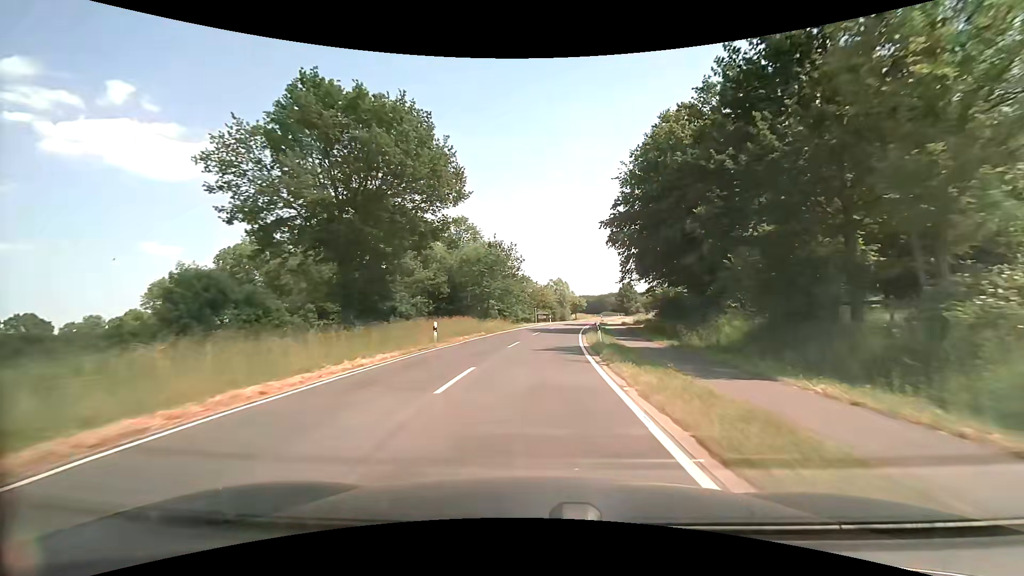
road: tertiary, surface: asphalt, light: Day
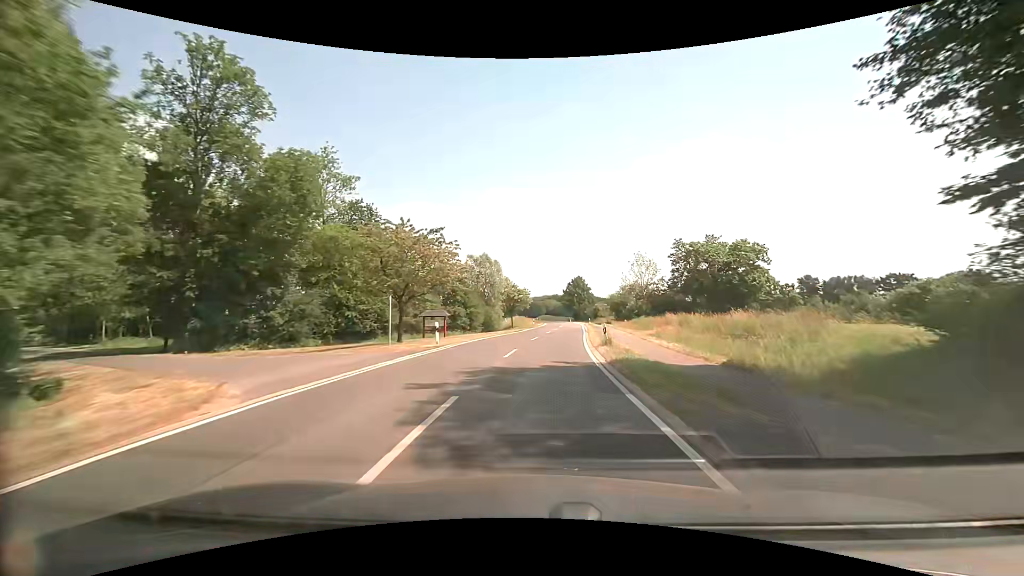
(+3.7, +52.3) m; +8°
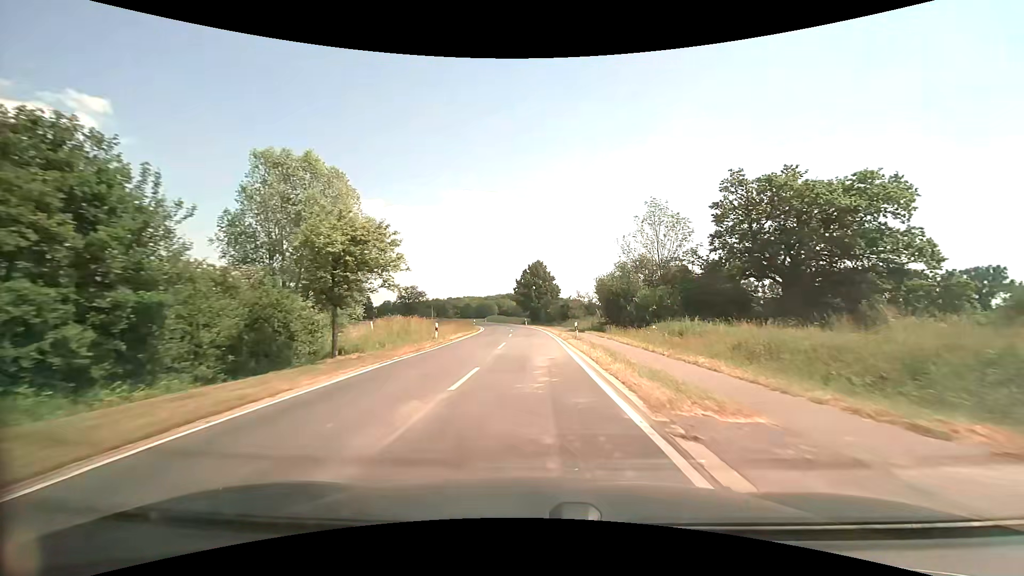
(+2.5, +42.8) m; +5°
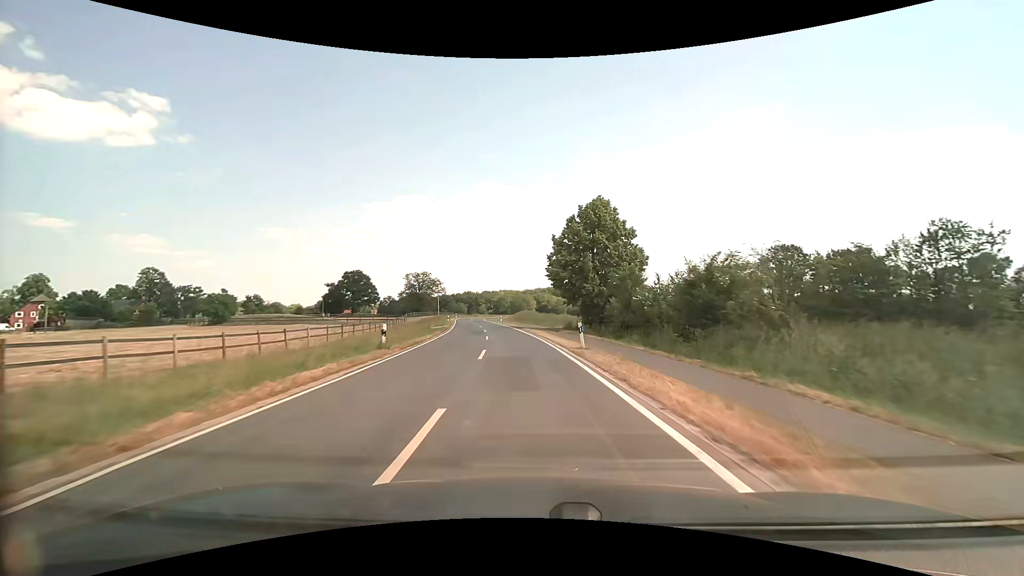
(-1.2, +54.2) m; -4°
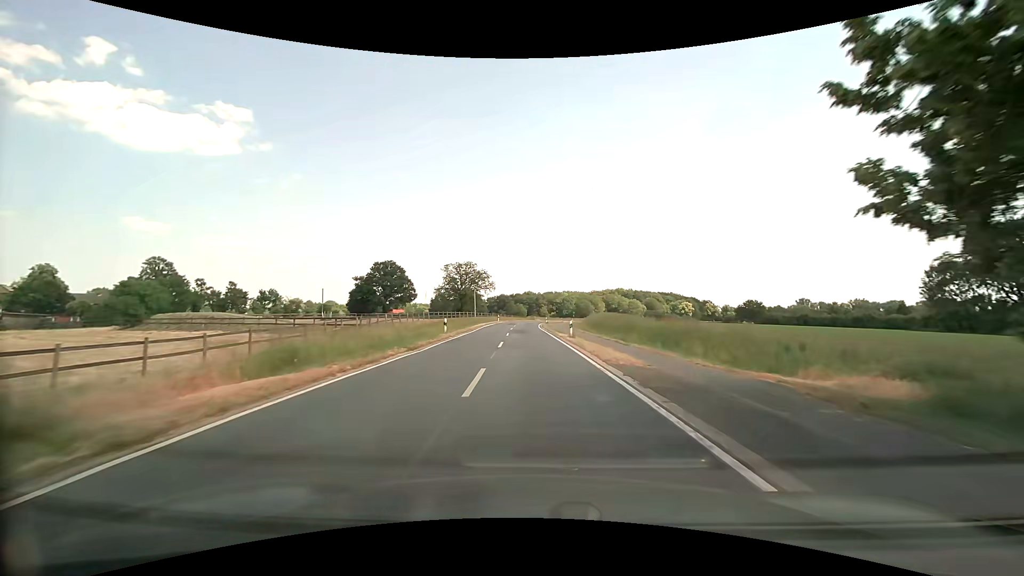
(-3.2, +42.9) m; -7°
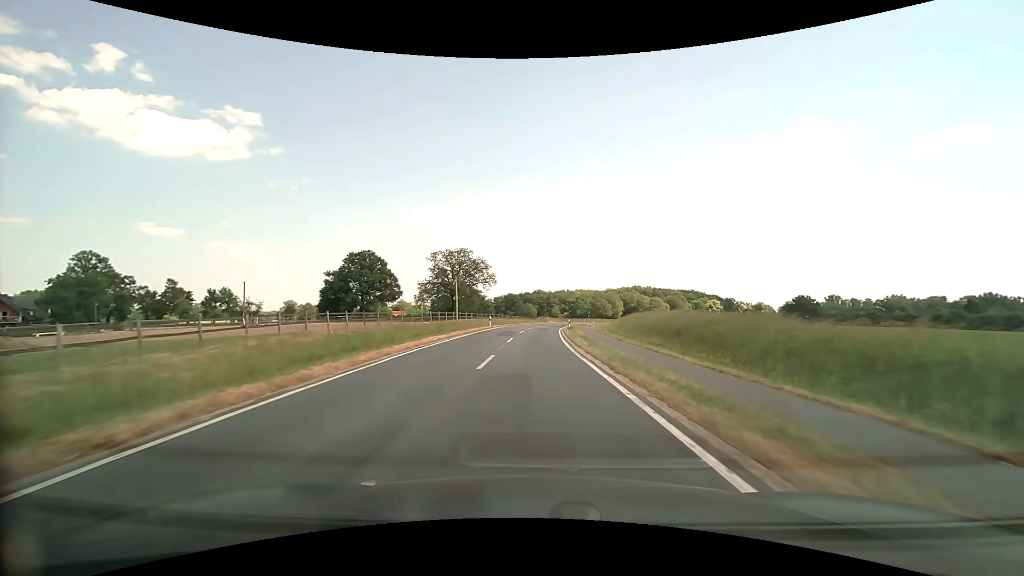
(-0.5, +32.3) m; -1°
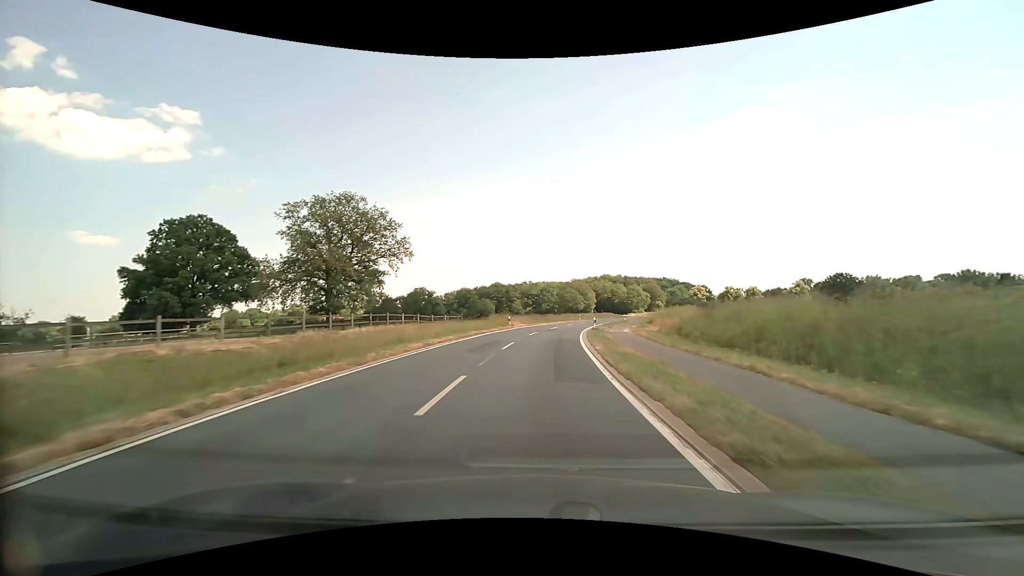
(+1.2, +53.4) m; +4°
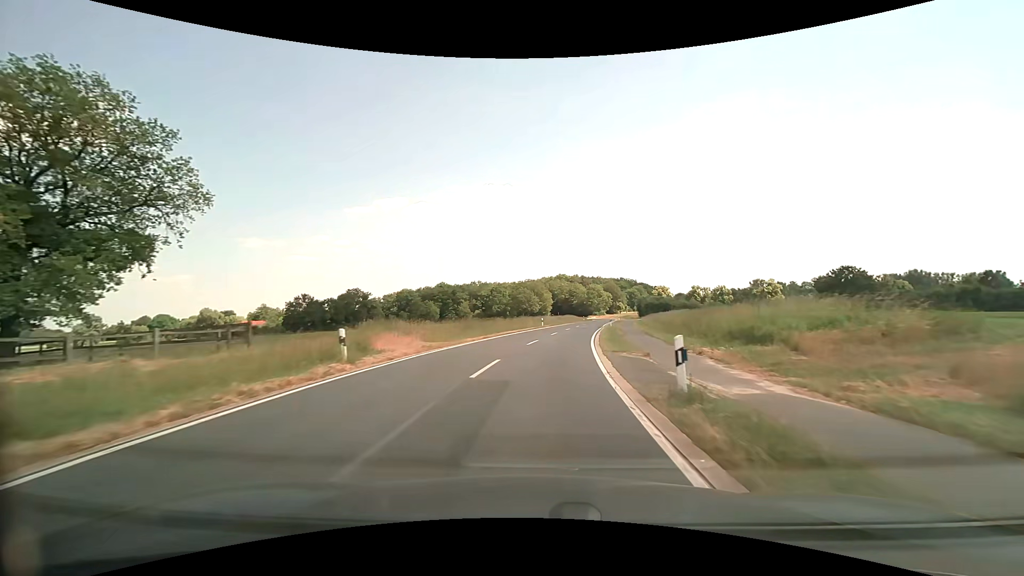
(+1.6, +31.9) m; +5°
(0, +10) (+1, +20) (+2, +30) (+3, +40) (+4, +50) (+6, +60) (+8, +69) (+10, +79) (+12, +89) (+14, +99) m
